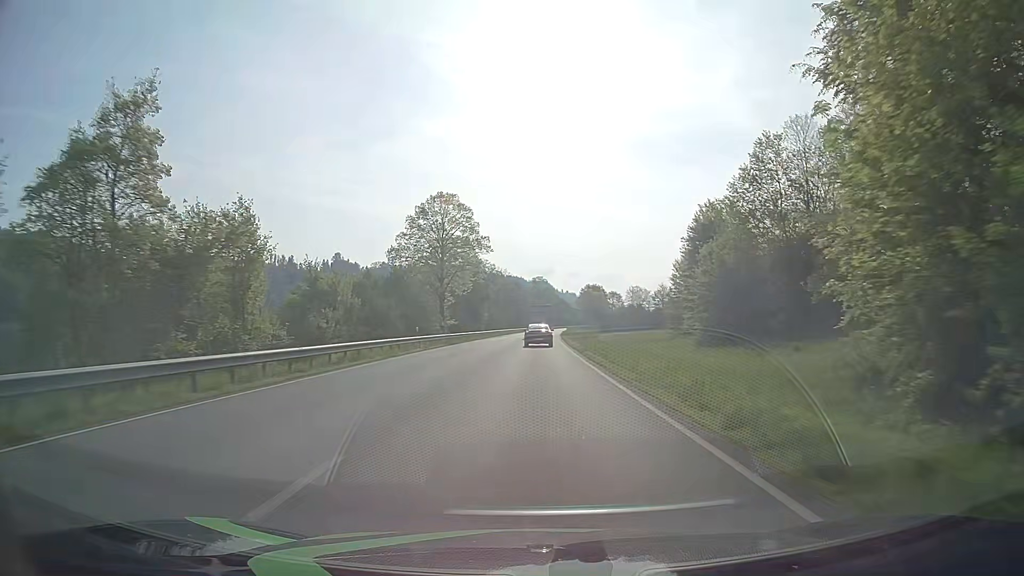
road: primary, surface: asphalt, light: Day
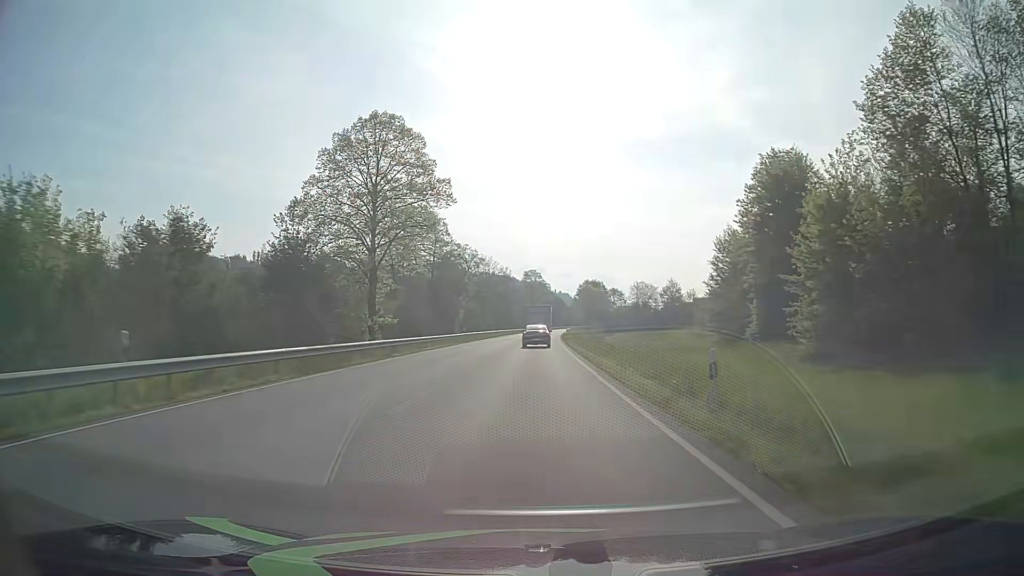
(+0.2, +28.9) m; +1°
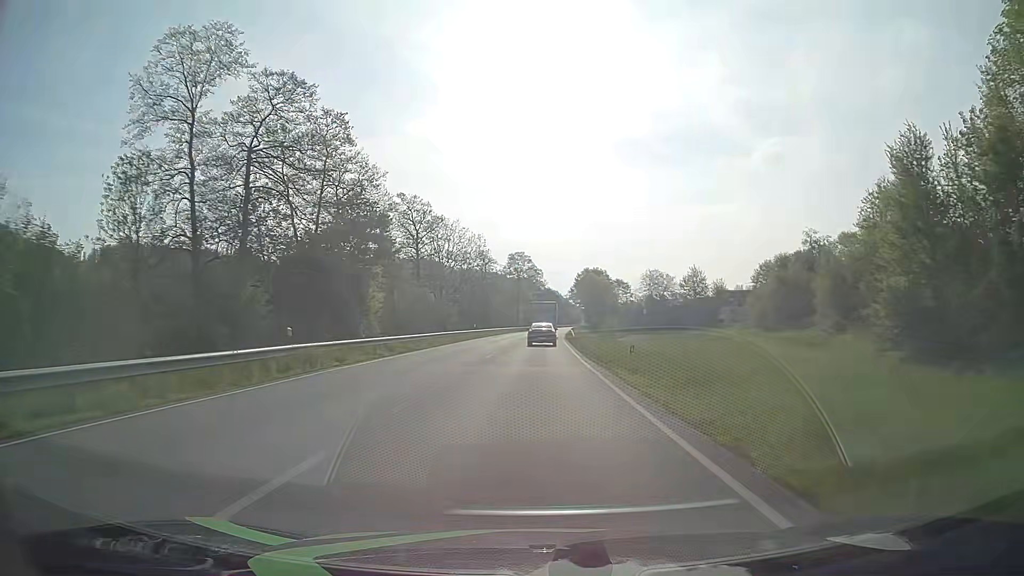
(+0.3, +43.4) m; +1°
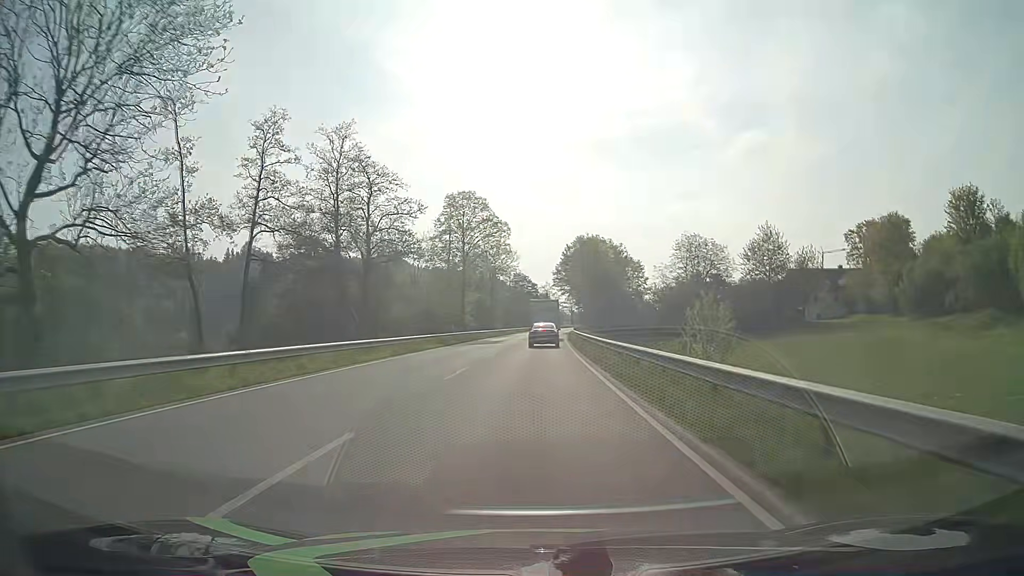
(+1.8, +71.2) m; +2°
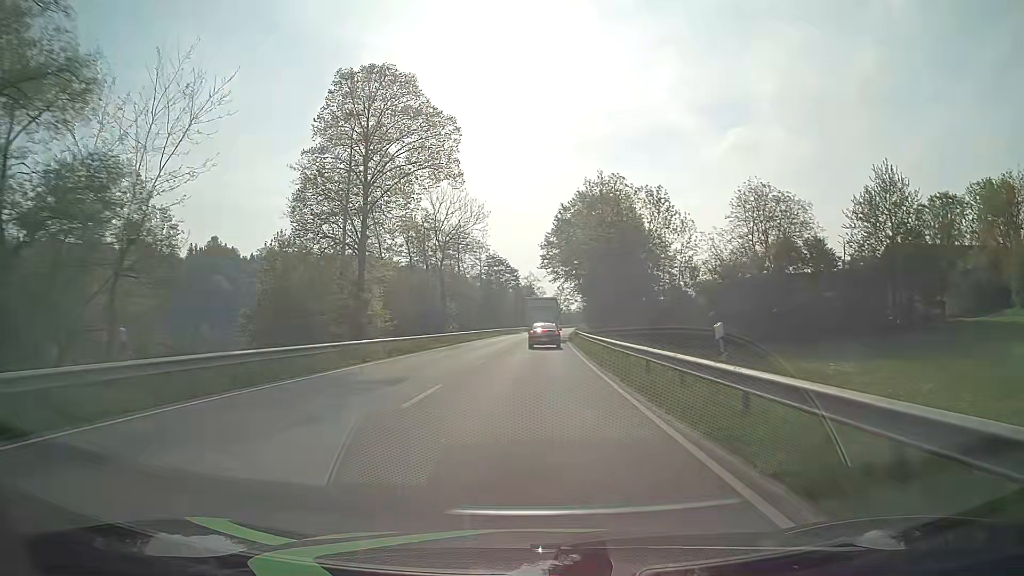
(+0.7, +41.4) m; +2°
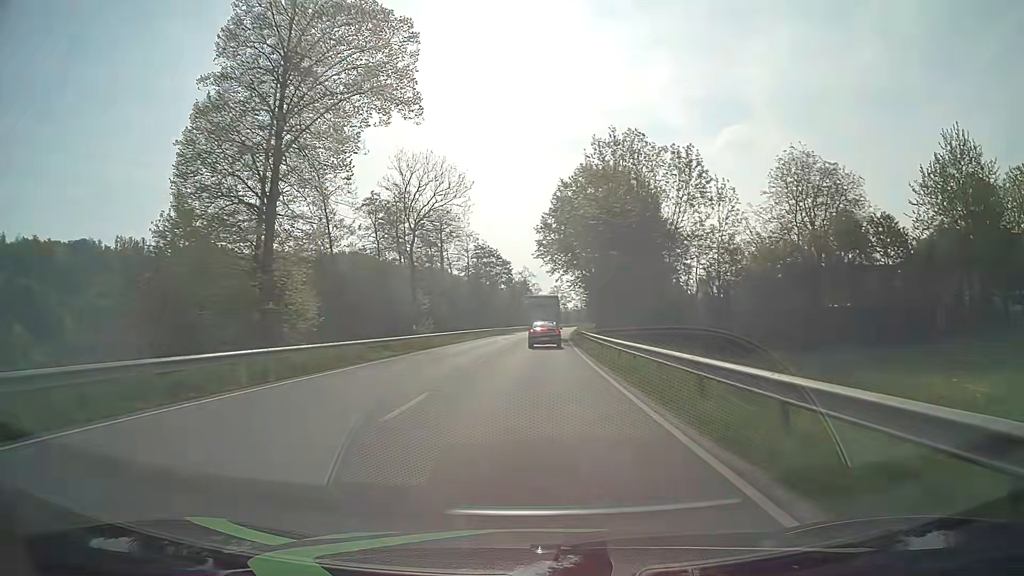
(0.0, +13.5) m; 0°
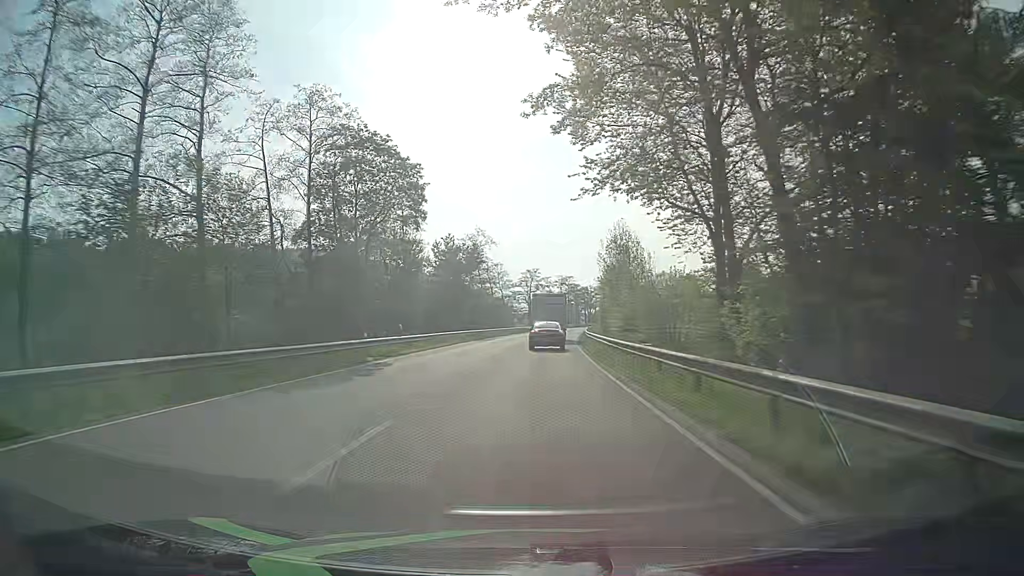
(+1.4, +63.5) m; +3°
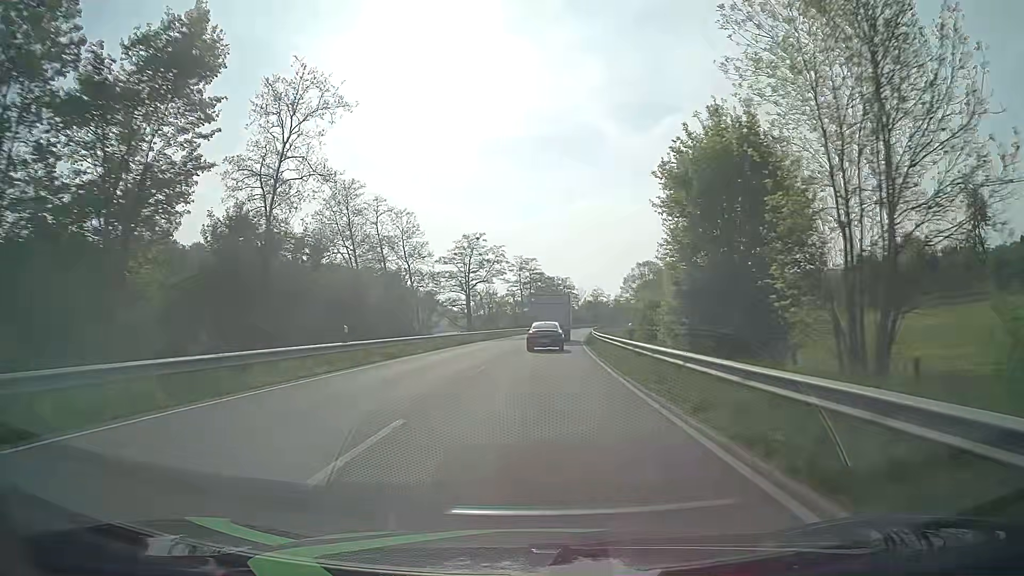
(+1.4, +59.2) m; +3°
(0, +10) (0, +20) (+1, +30) (+1, +40) (+2, +50) (+2, +60) (+3, +70) (+4, +80) (+5, +90) (+6, +100) m
